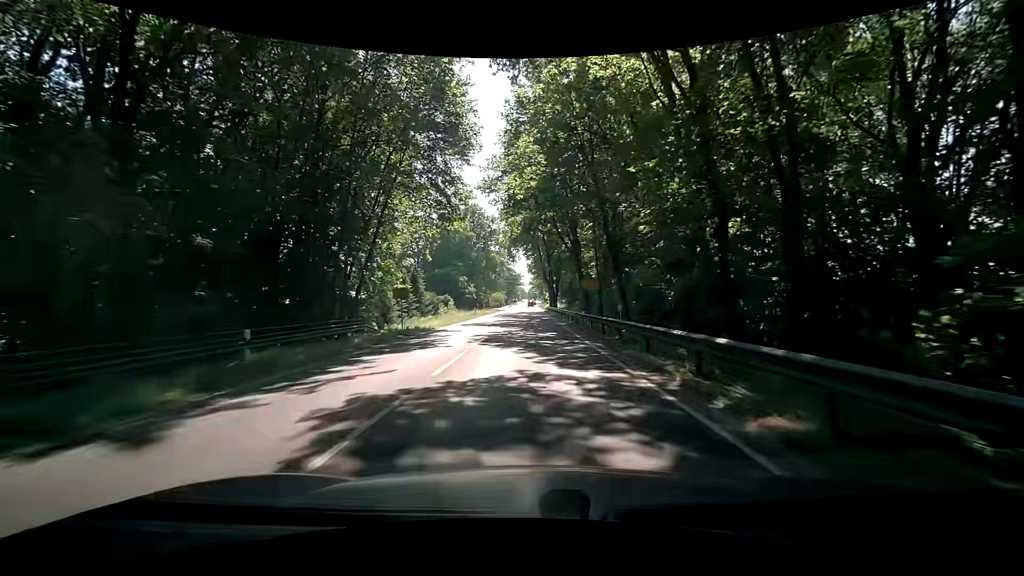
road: primary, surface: asphalt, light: Day
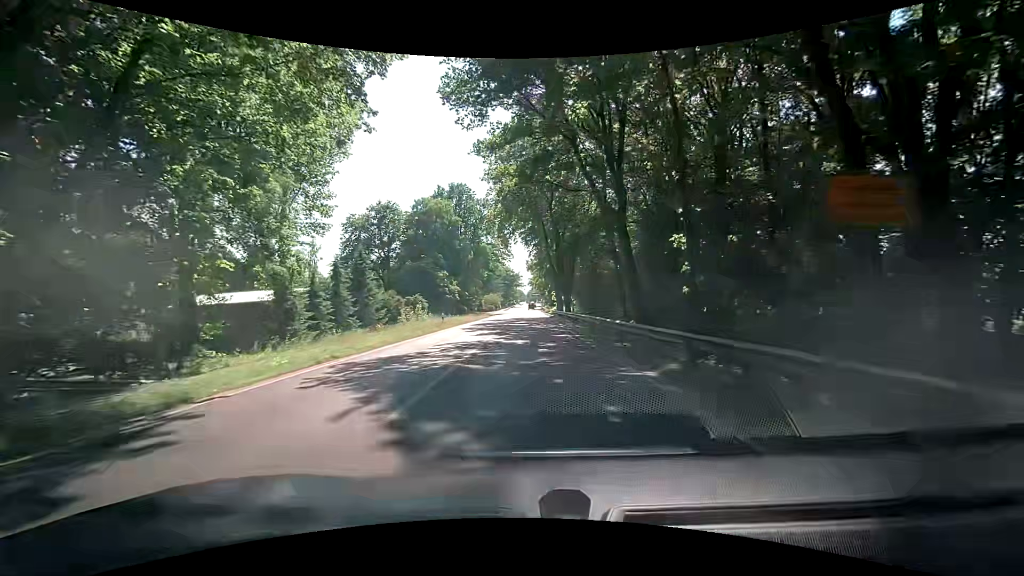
(+0.3, +23.2) m; +1°
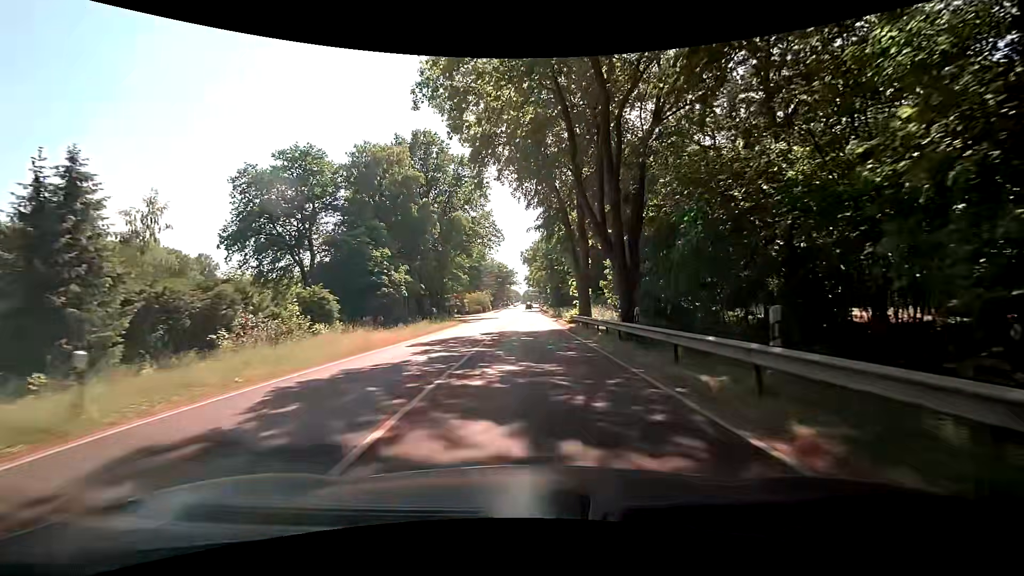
(+0.3, +30.8) m; +1°
(0, +10) (0, +20) (0, +30) (0, +40) (0, +50) (0, +60) (0, +70) (0, +80) (0, +90) (0, +100) m
